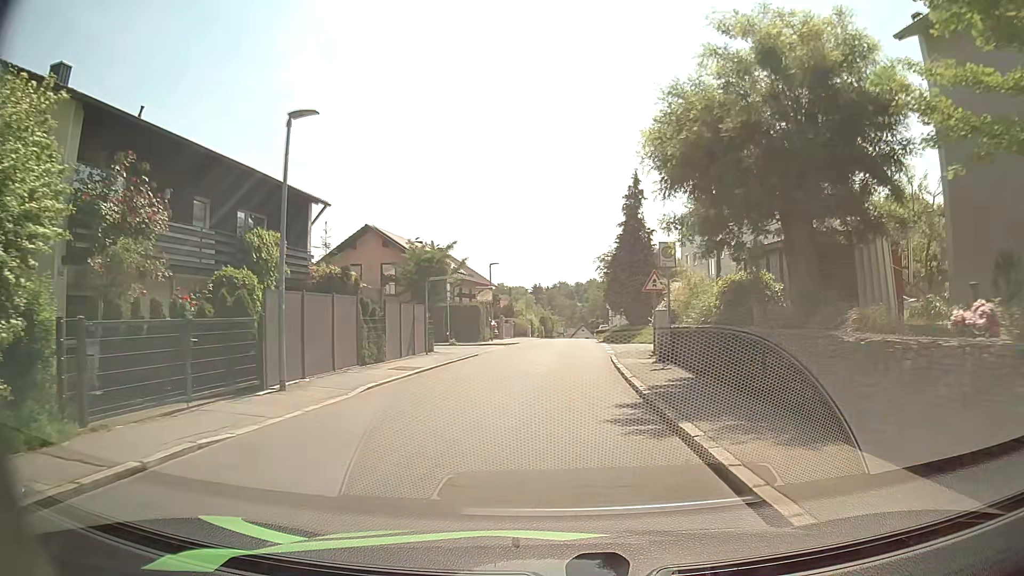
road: residential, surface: asphalt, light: Day
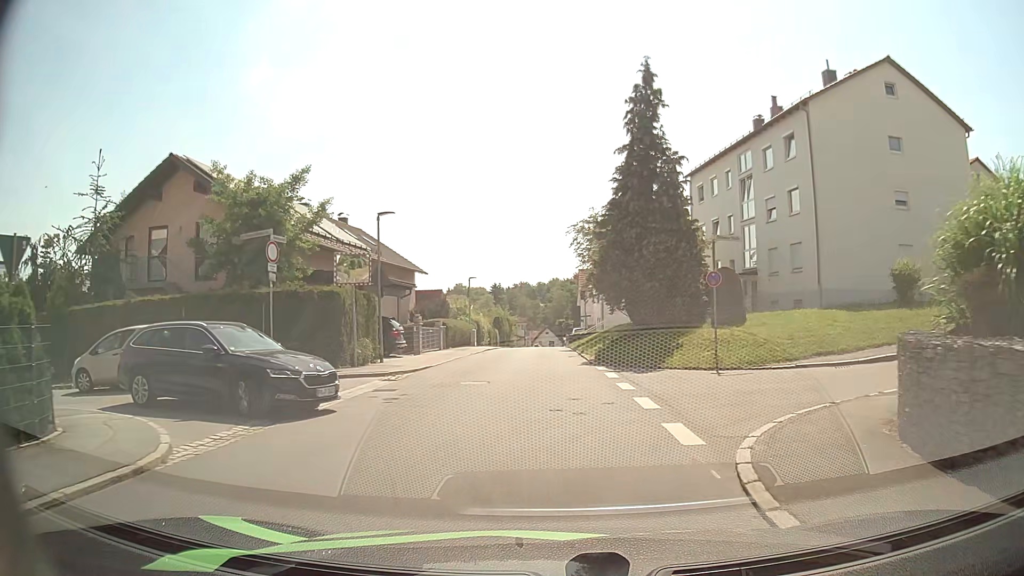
(+0.4, +21.2) m; +3°
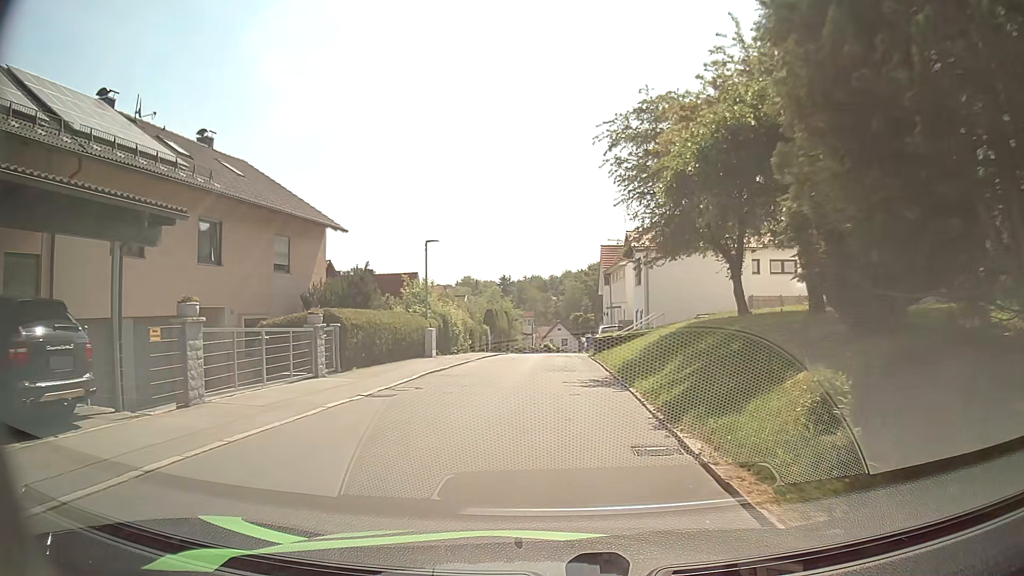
(+0.1, +20.8) m; -1°
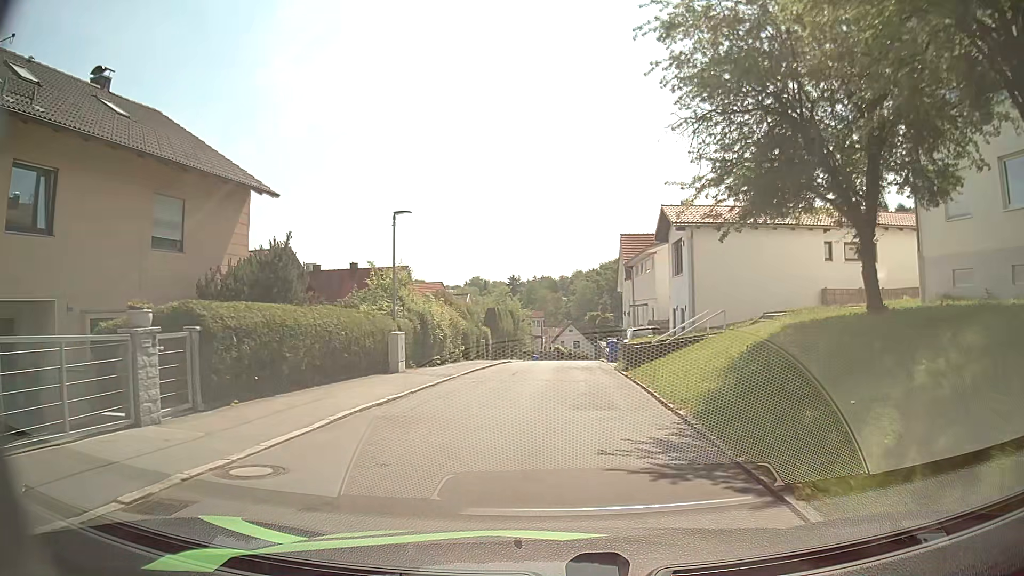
(-0.1, +8.3) m; -1°
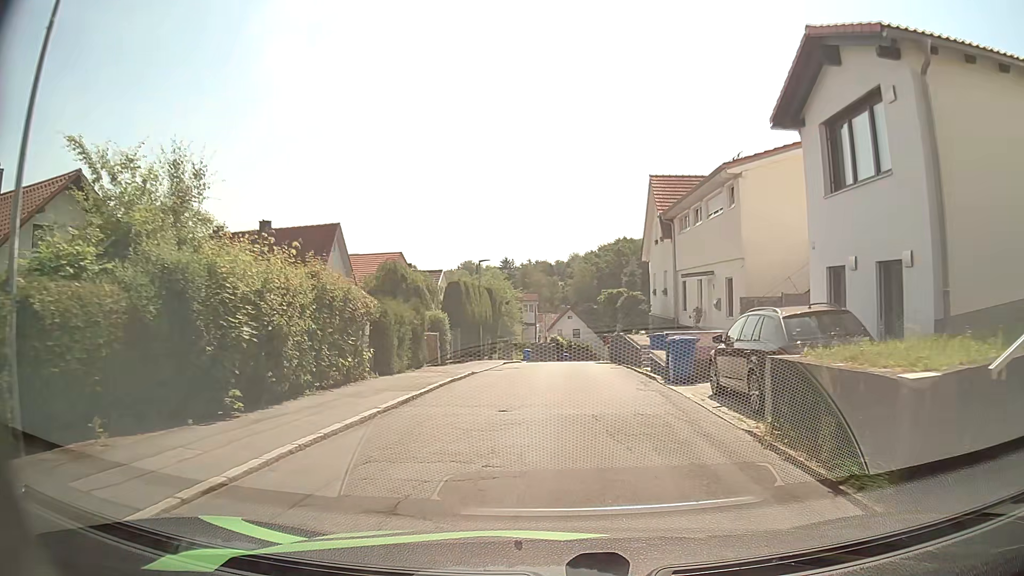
(0.0, +16.9) m; 0°
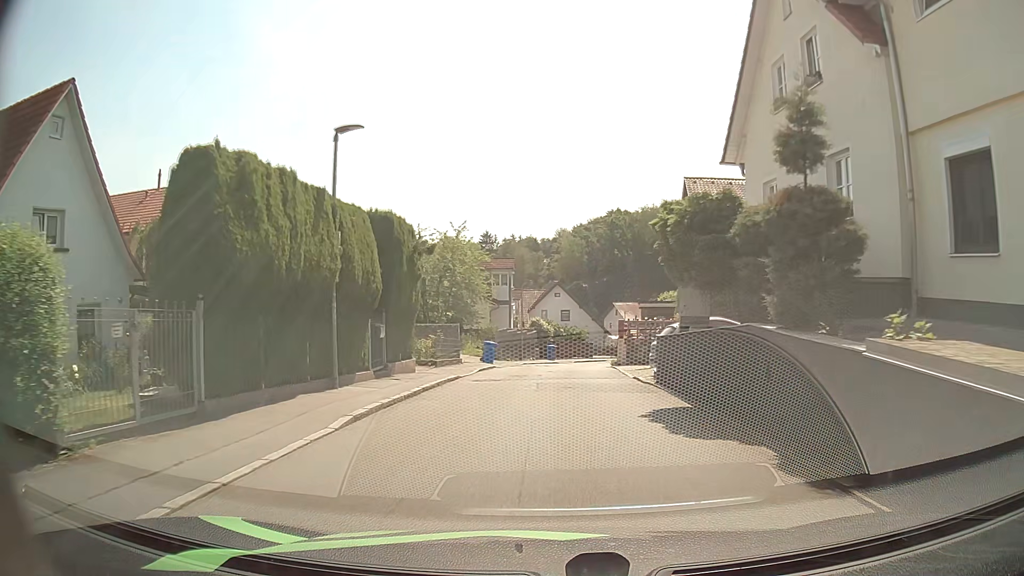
(+0.4, +21.9) m; +1°
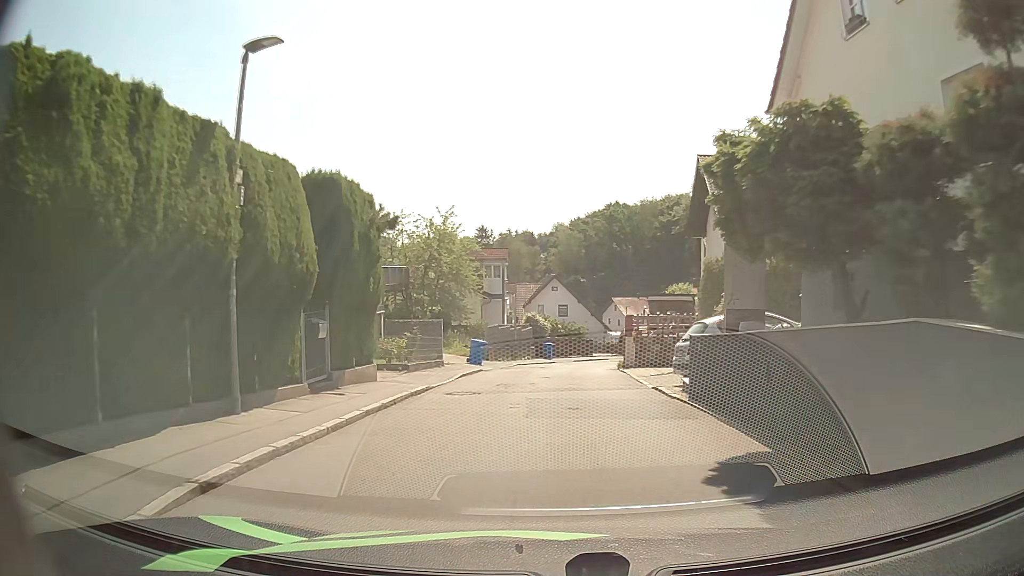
(0.0, +4.3) m; 0°
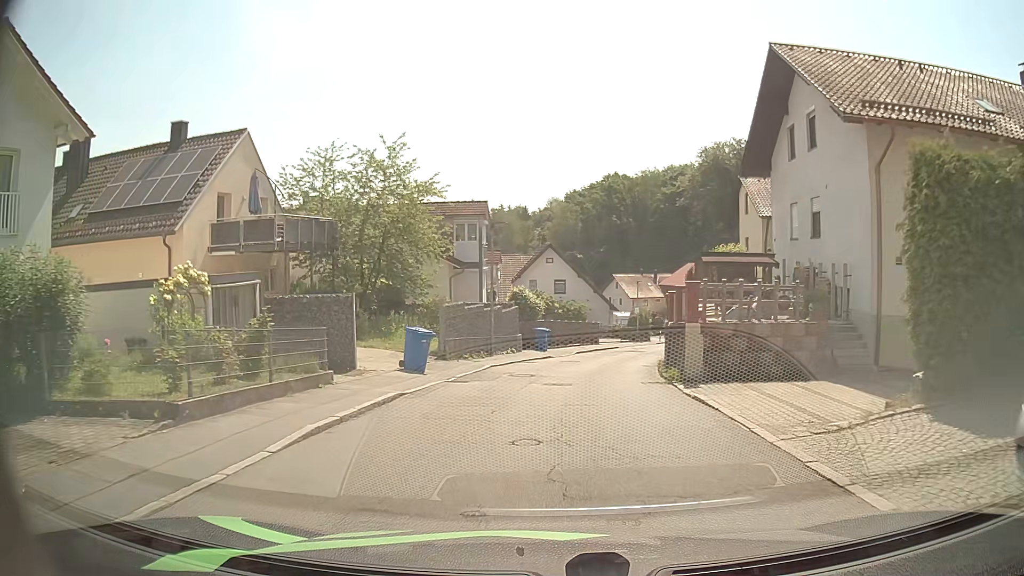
(+0.1, +12.7) m; +1°
(0, +10) (+1, +20) (+3, +30) (+5, +39) (+8, +49) (+12, +58) (+14, +68) (+15, +78) (+13, +88) (+11, +98) m
